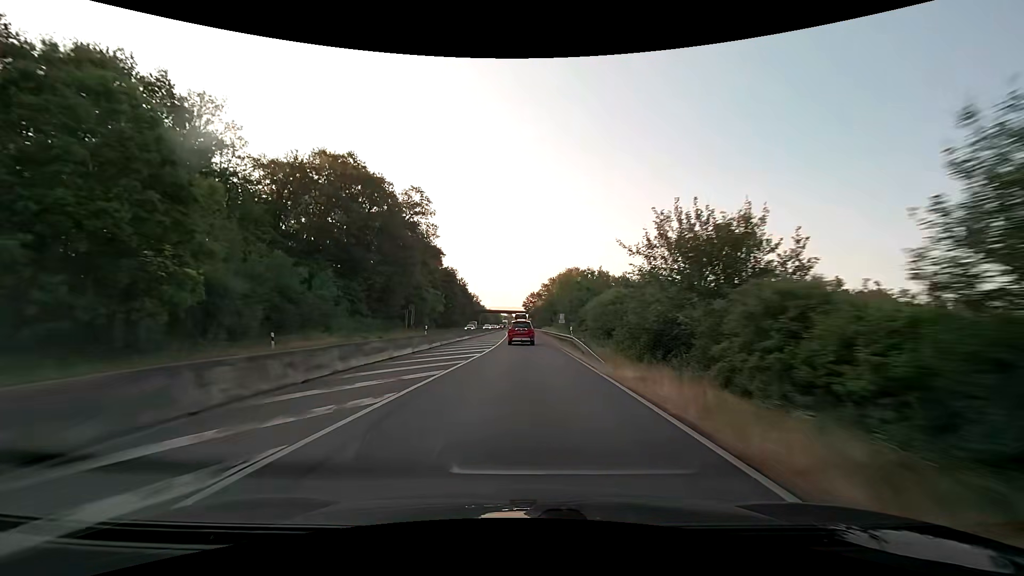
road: trunk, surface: asphalt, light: Day
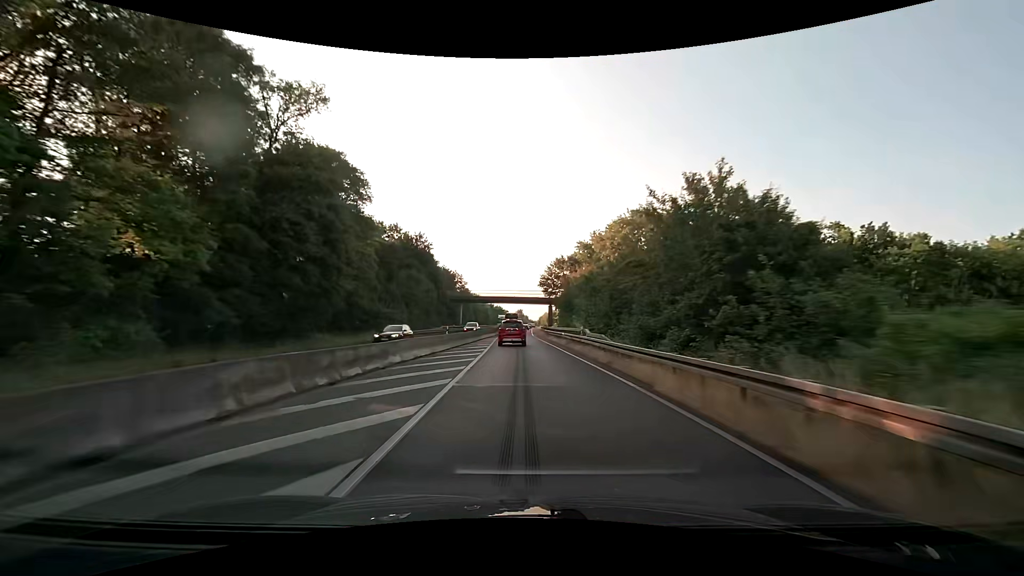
(-0.8, +72.6) m; -1°
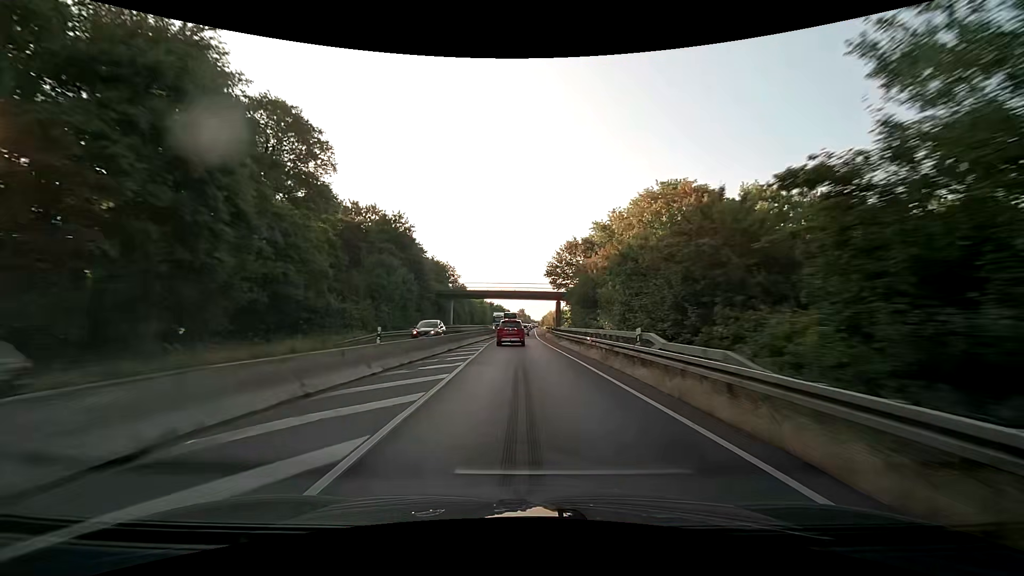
(0.0, +14.1) m; 0°
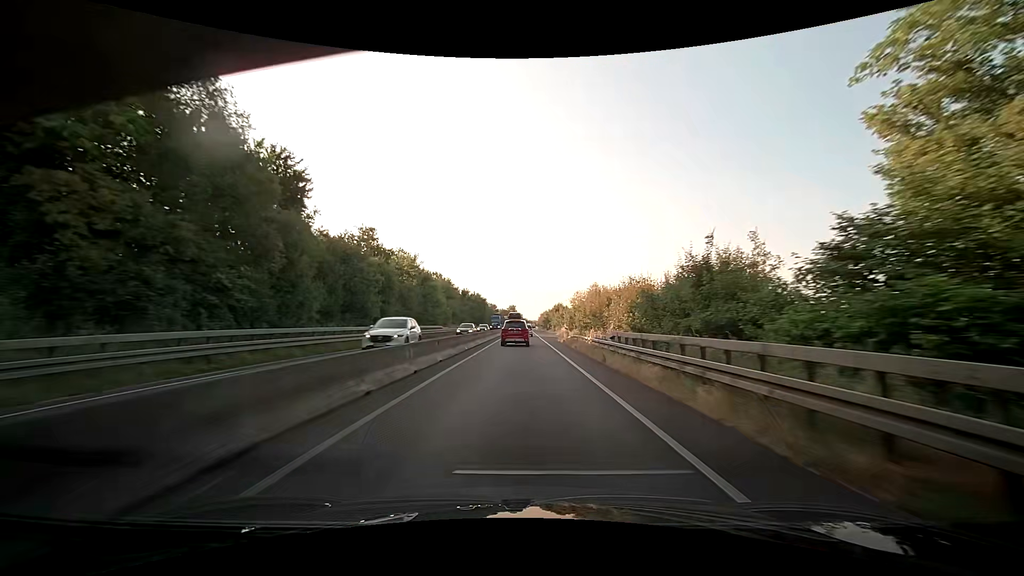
(0.0, +68.3) m; +1°
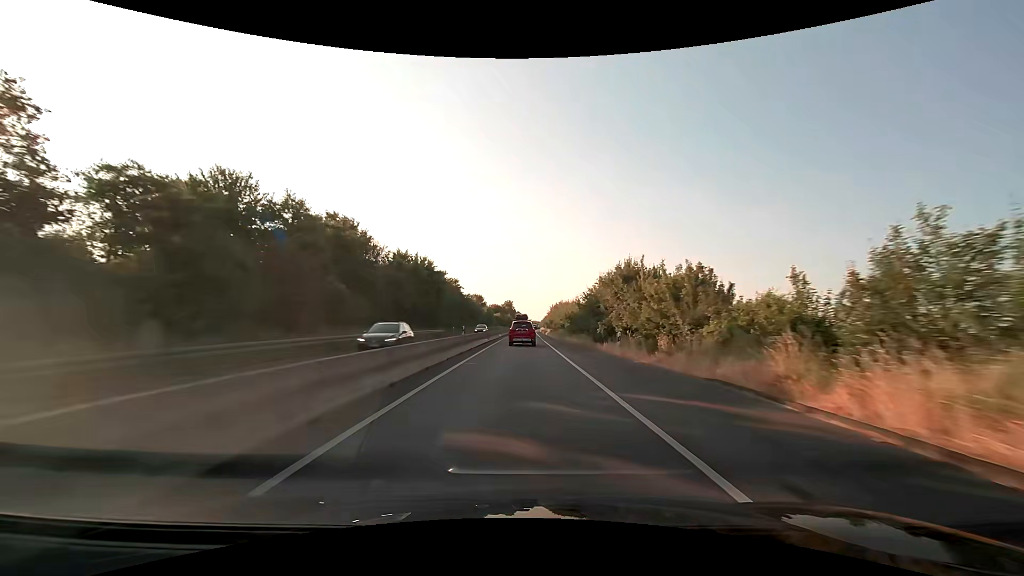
(+0.1, +66.9) m; 0°
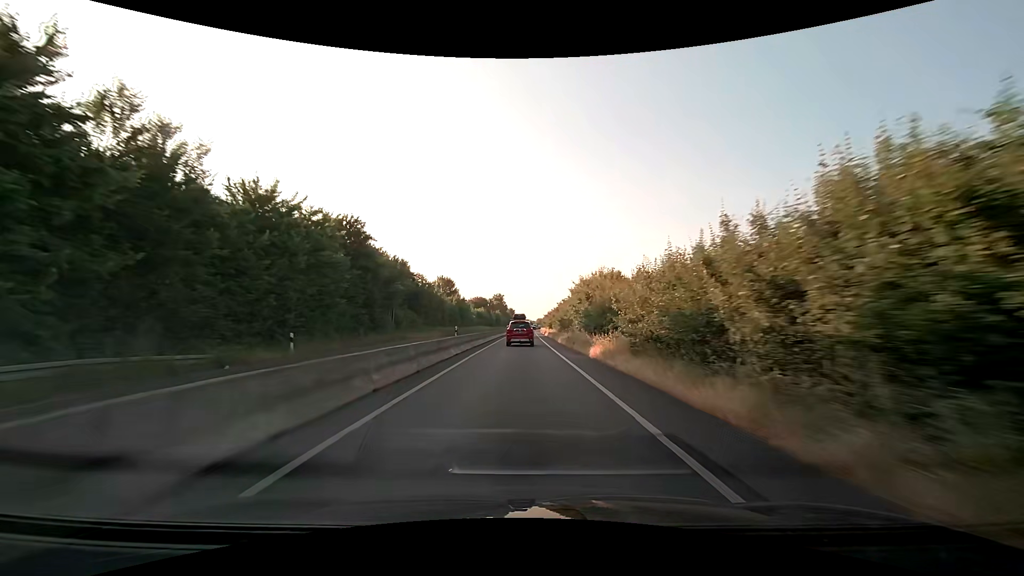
(+0.3, +53.2) m; +1°
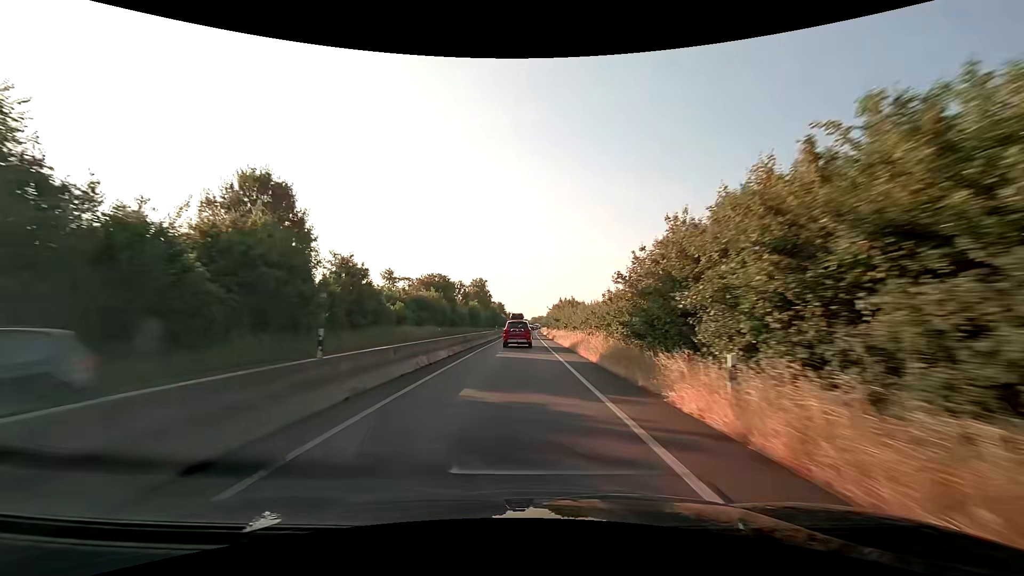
(+0.3, +65.4) m; +1°
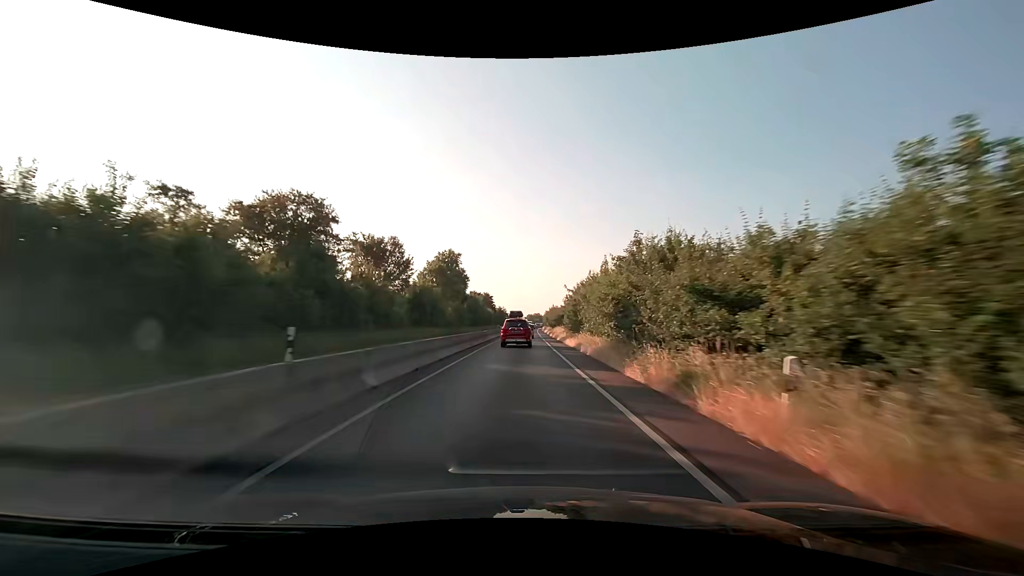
(+0.3, +50.9) m; +1°
(0, +10) (0, +20) (0, +30) (0, +40) (0, +50) (0, +60) (+1, +70) (+1, +80) (+1, +90) (+1, +100) m
